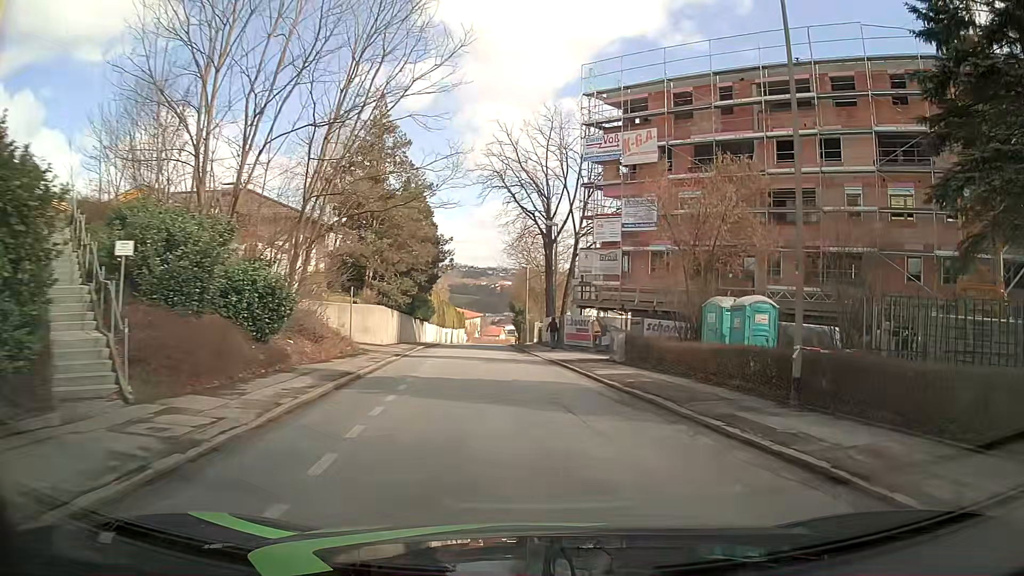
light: Day
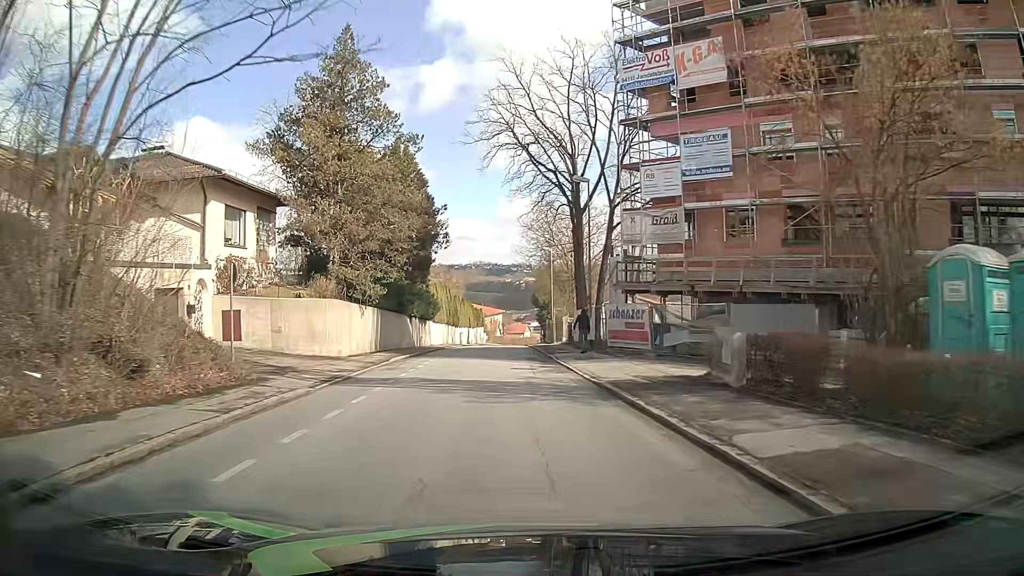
(-0.3, +12.7) m; -3°
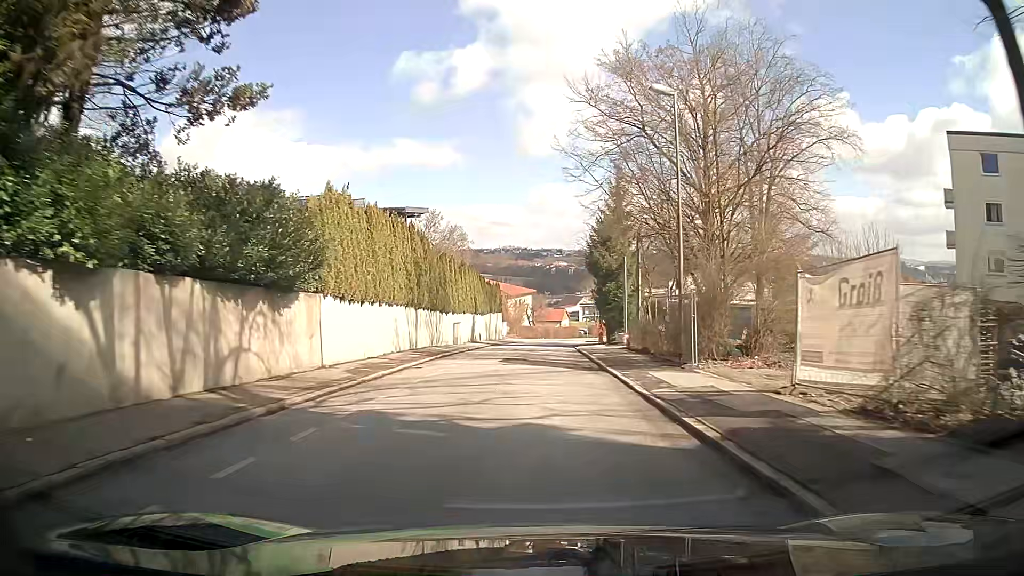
(-1.7, +38.1) m; -3°
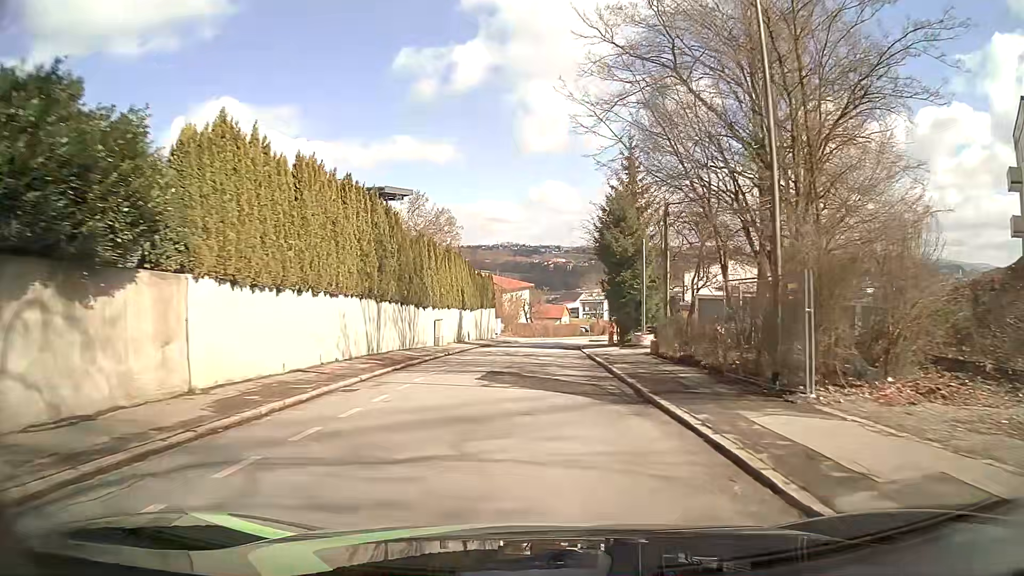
(+0.1, +7.9) m; +1°
(0, +10) (0, +20) (0, +30) (+1, +40) (+2, +50) (+3, +60) (+5, +70) (+8, +79) (+10, +89) (+13, +98) m
